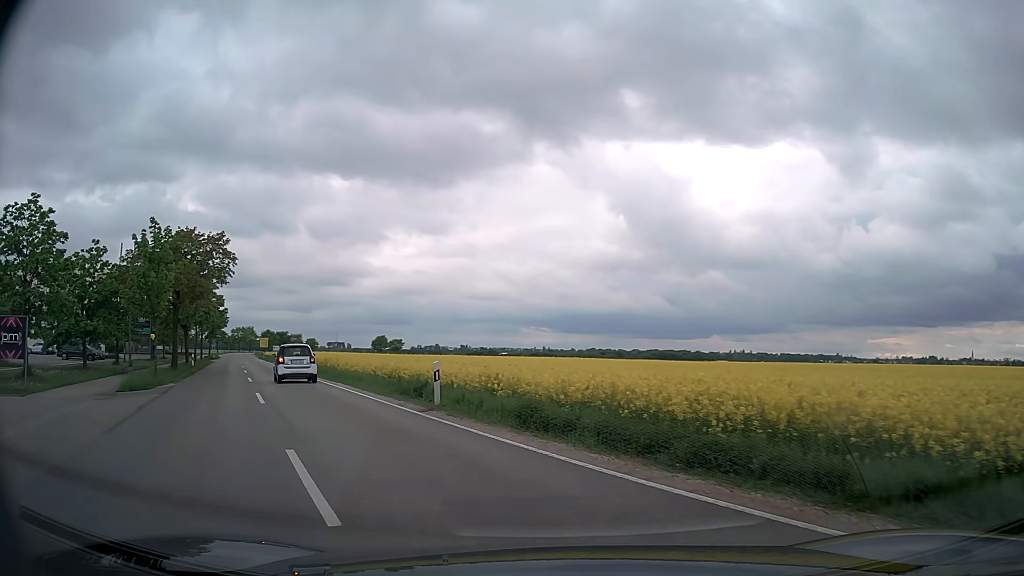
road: secondary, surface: asphalt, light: Day
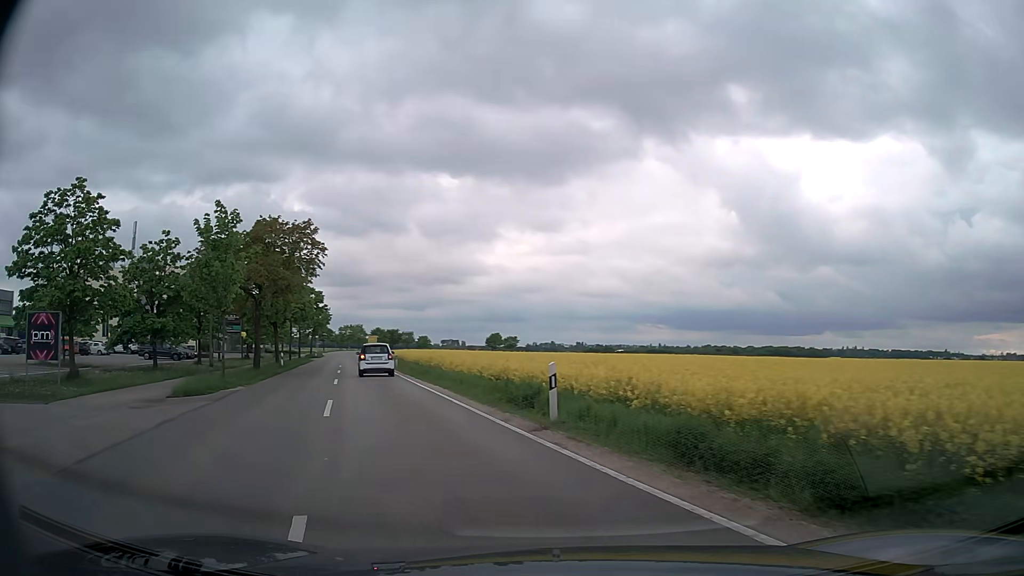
(-0.3, +4.0) m; -8°
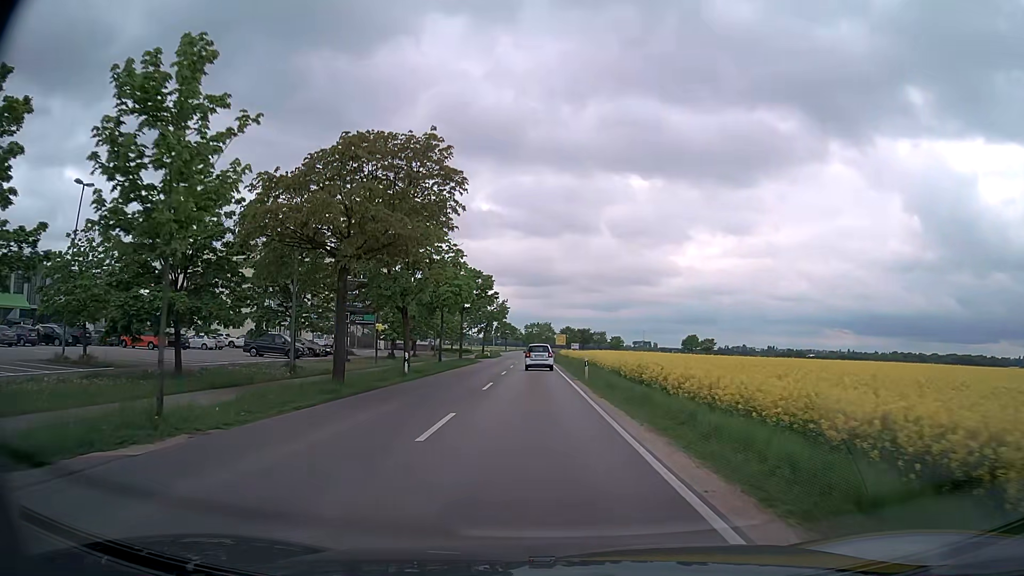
(-3.3, +16.1) m; -17°
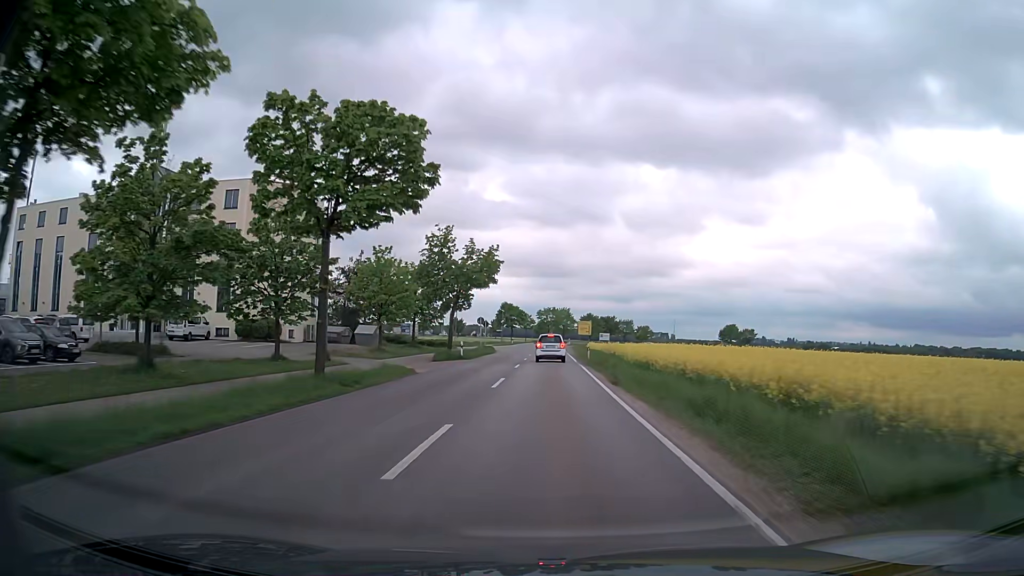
(-0.9, +40.0) m; -2°
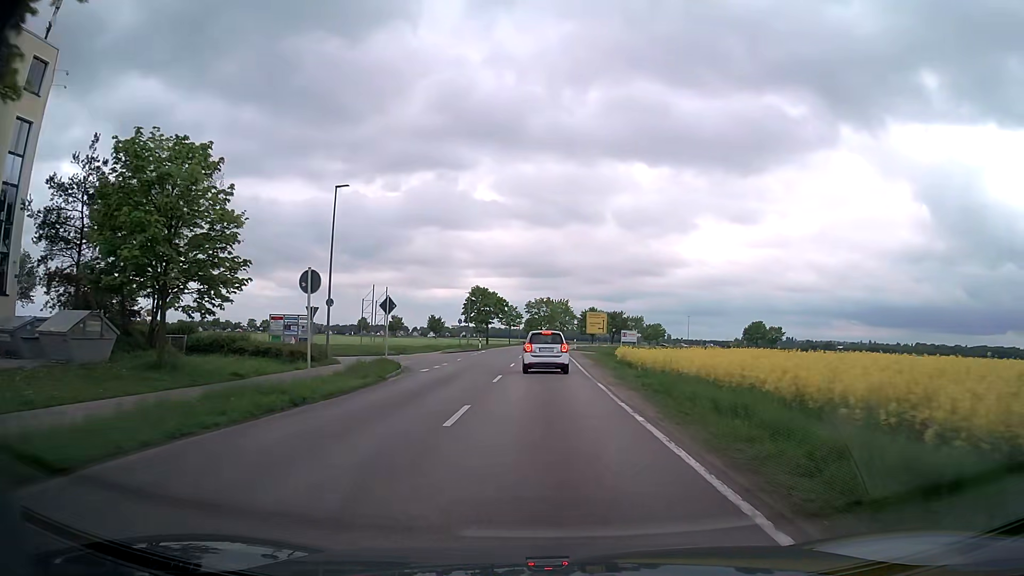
(+0.1, +40.0) m; +1°
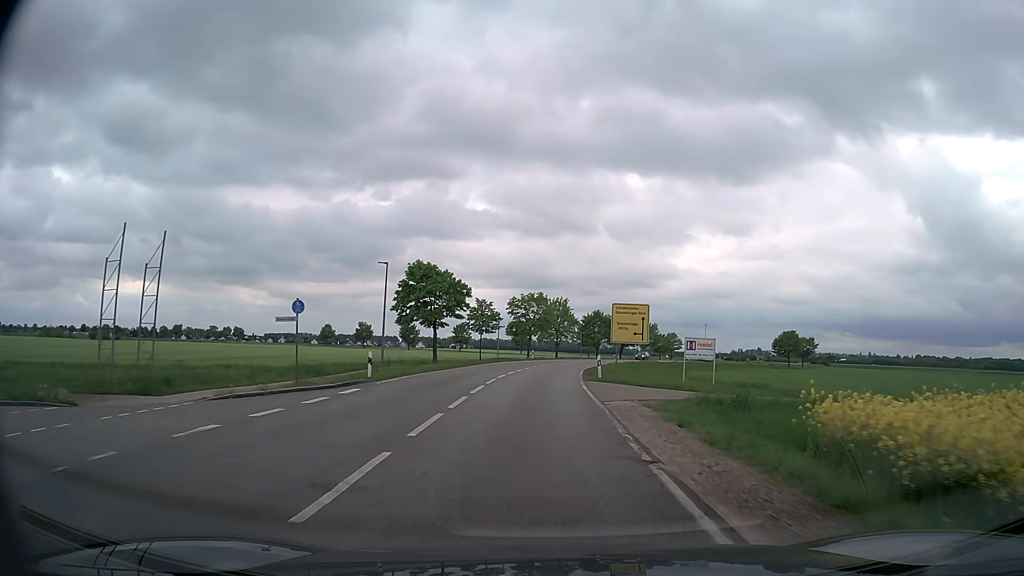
(+0.2, +35.5) m; 0°
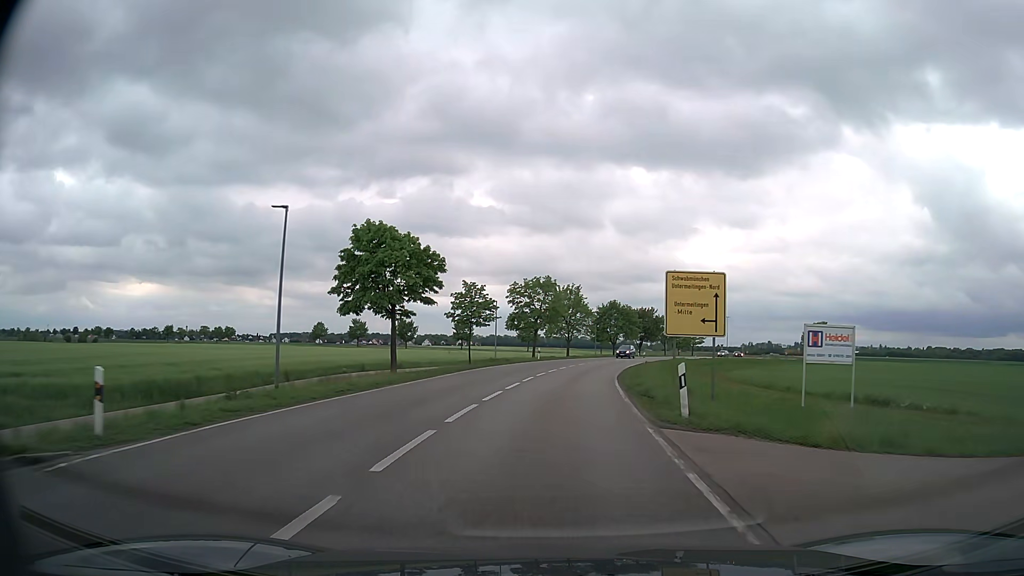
(0.0, +16.1) m; 0°
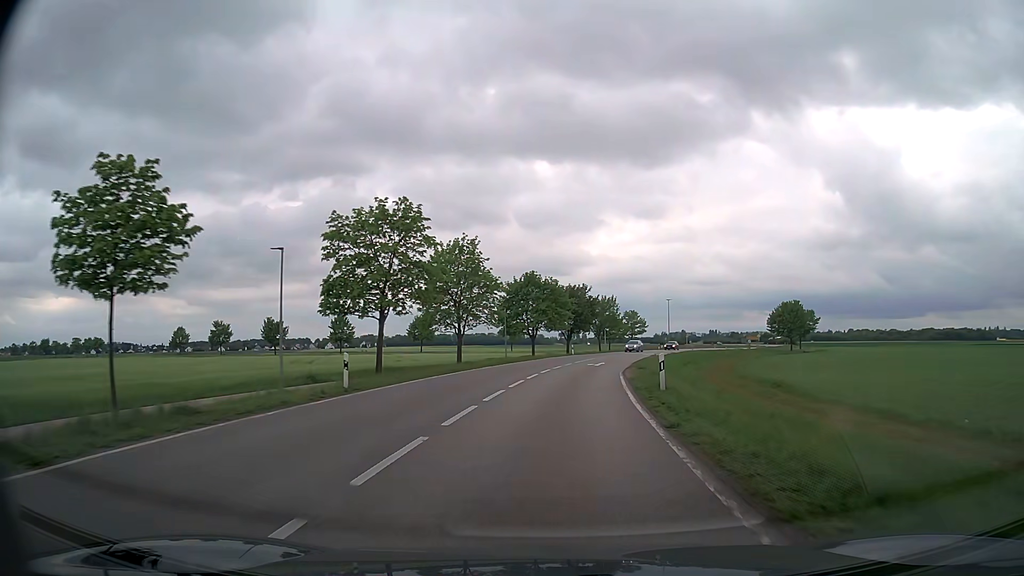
(+2.1, +36.5) m; +7°
(0, +10) (+1, +20) (+2, +30) (+3, +40) (+5, +50) (+7, +59) (+9, +69) (+12, +79) (+15, +88) (+18, +98) m
